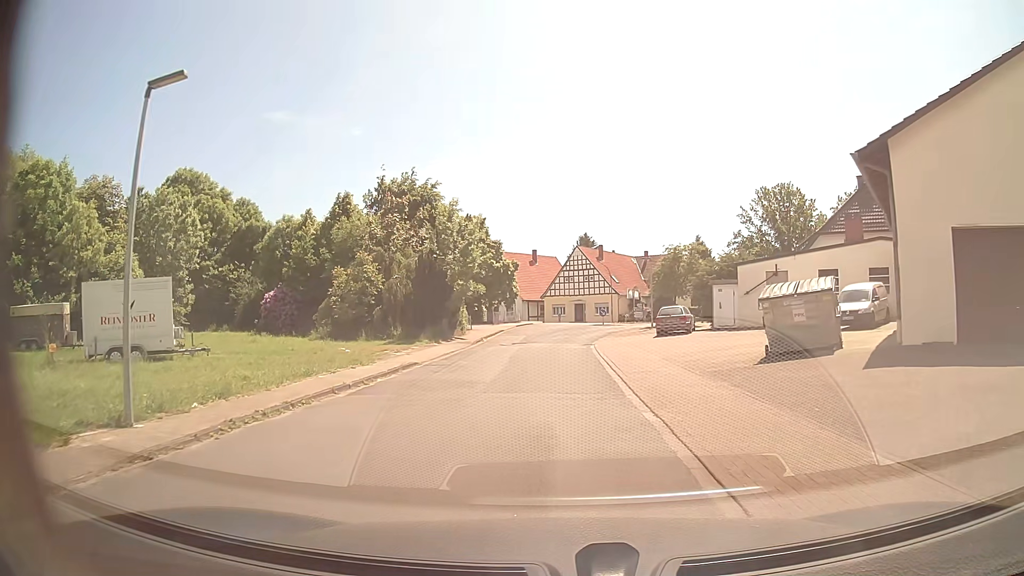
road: residential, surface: asphalt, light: Day
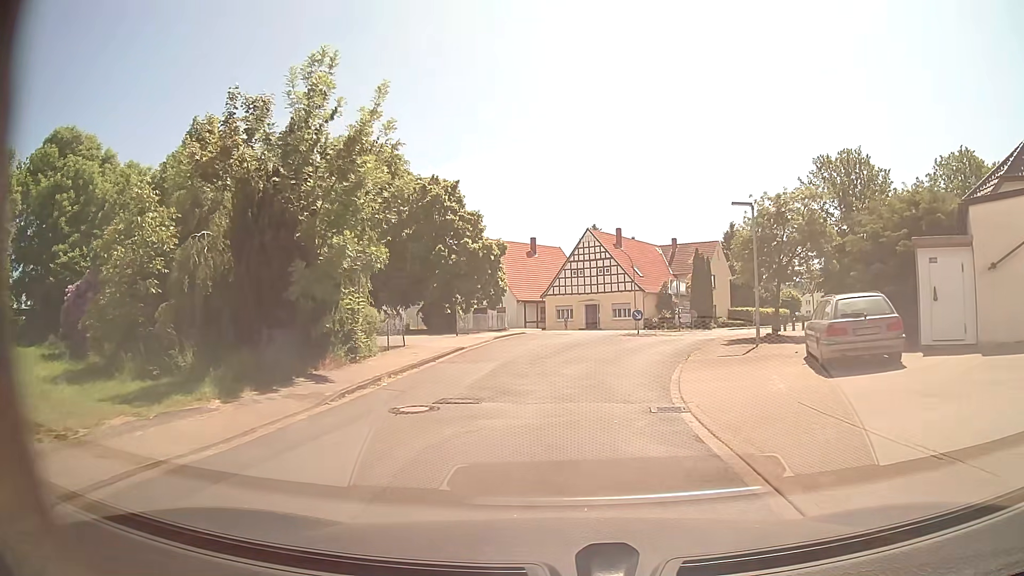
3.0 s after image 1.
(-0.3, +21.3) m; -1°
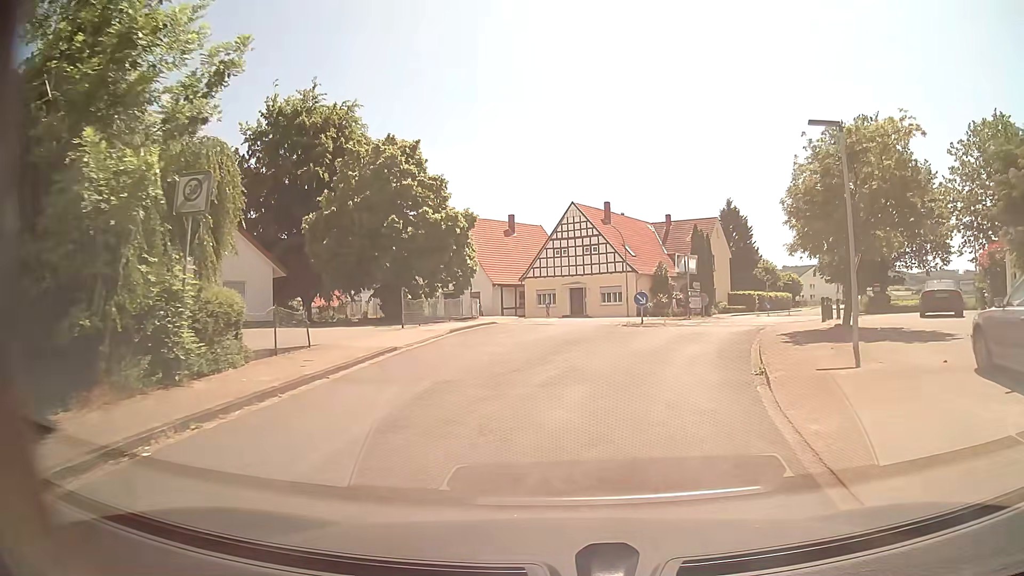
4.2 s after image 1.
(+0.1, +8.0) m; +1°
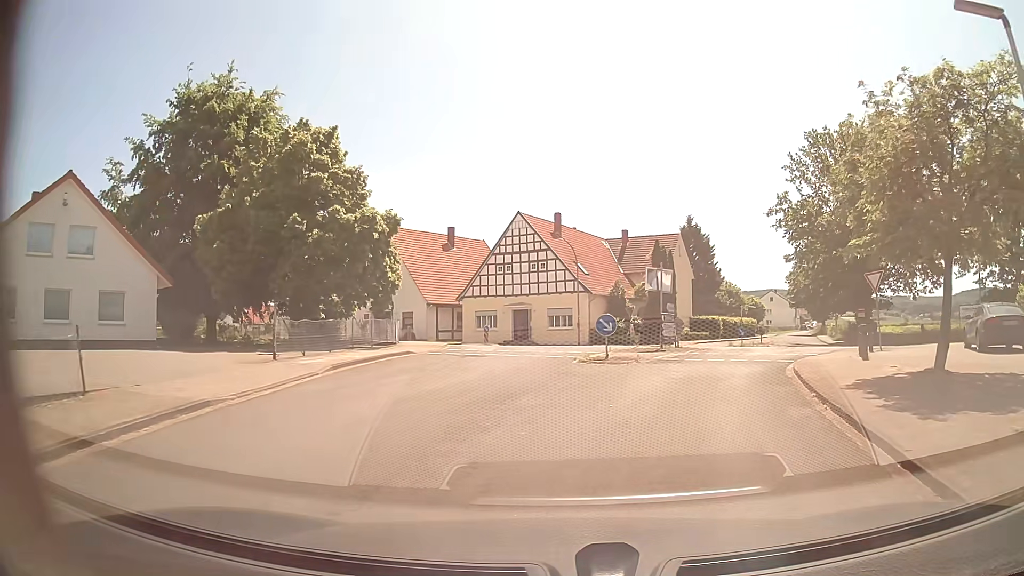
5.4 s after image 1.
(+0.3, +7.1) m; +4°
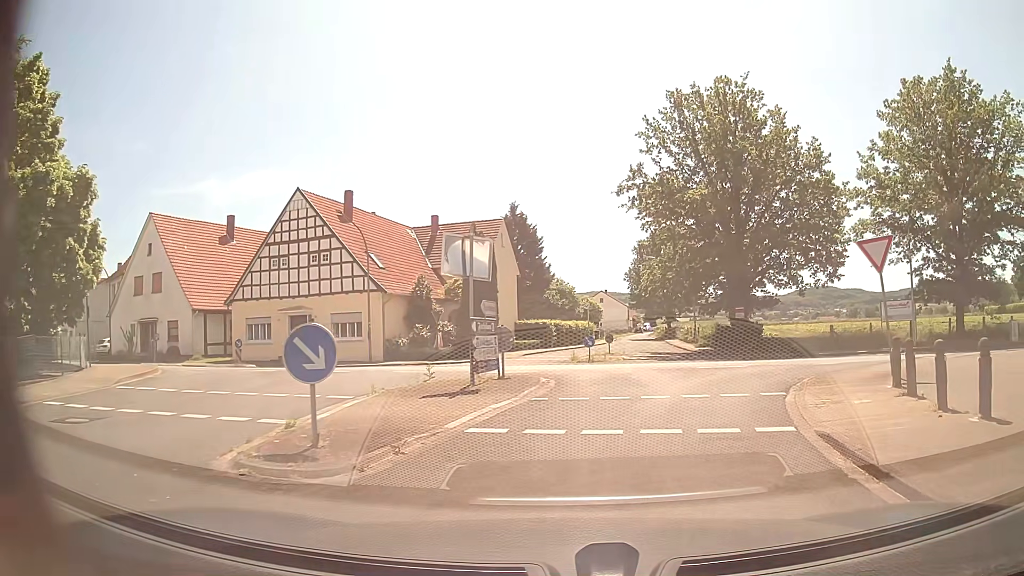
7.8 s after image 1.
(+1.8, +11.9) m; +16°
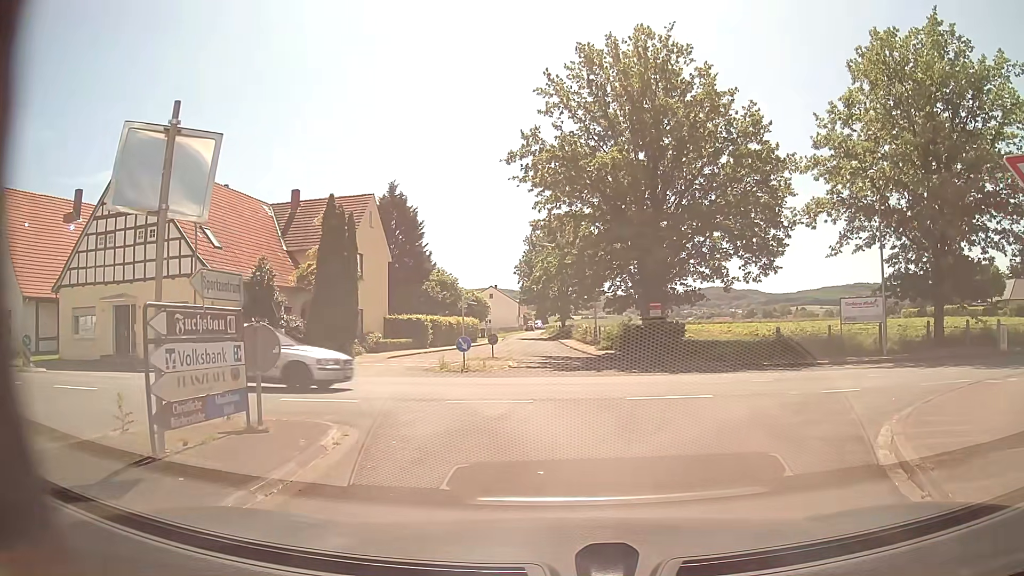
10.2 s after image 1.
(+0.6, +7.9) m; +8°
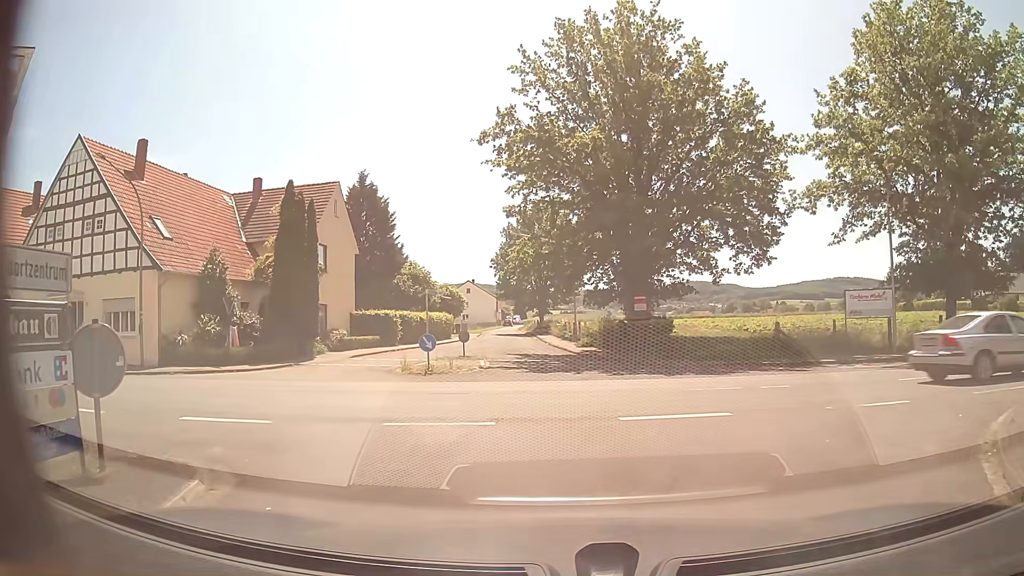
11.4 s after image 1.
(+0.1, +2.8) m; +3°
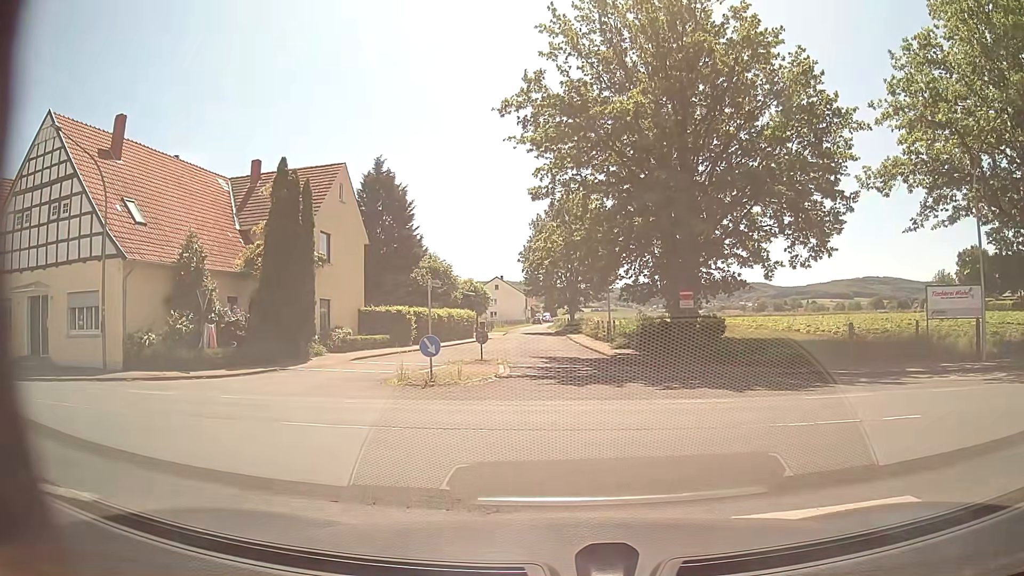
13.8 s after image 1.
(-0.1, +4.4) m; -3°
(-3, +9) (-12, +13) (-22, +15) (-31, +17) (-41, +19) (-51, +22) (-60, +25) (-69, +29) (-78, +33) (-87, +38) m
